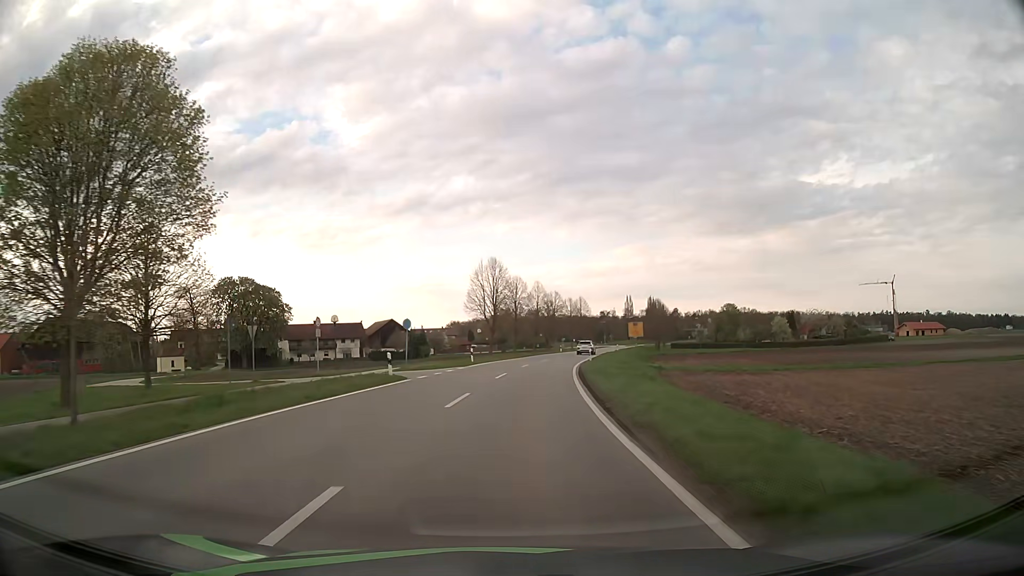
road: tertiary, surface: asphalt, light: Day
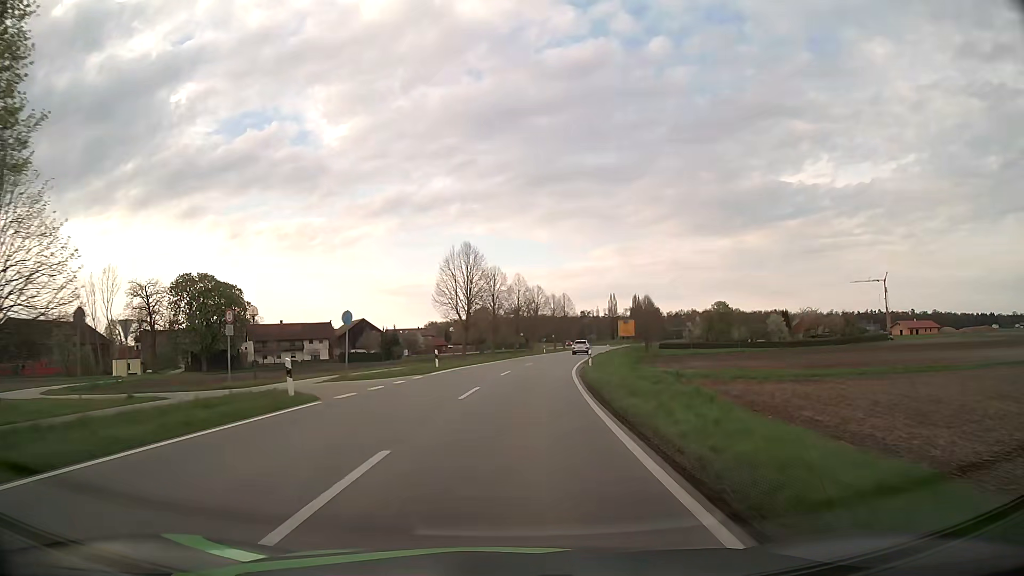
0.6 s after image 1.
(+0.2, +10.0) m; +2°
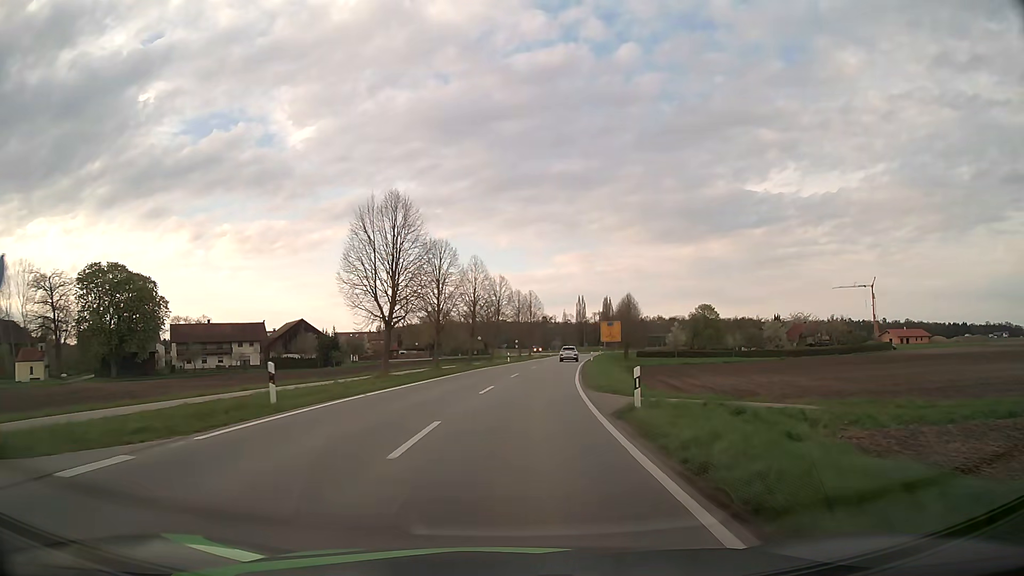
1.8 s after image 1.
(+0.6, +20.1) m; +3°
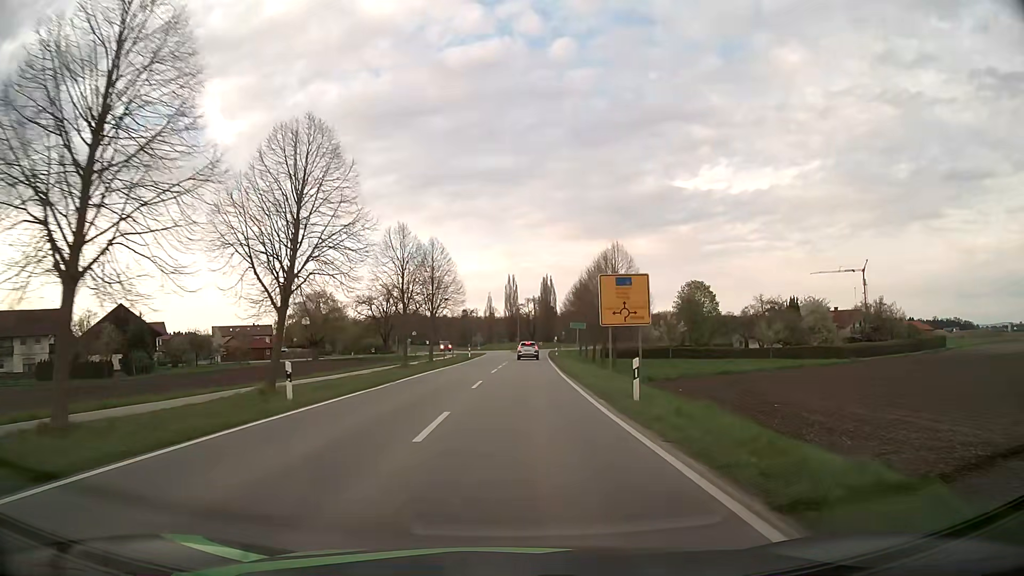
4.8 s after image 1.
(+3.4, +48.5) m; +7°
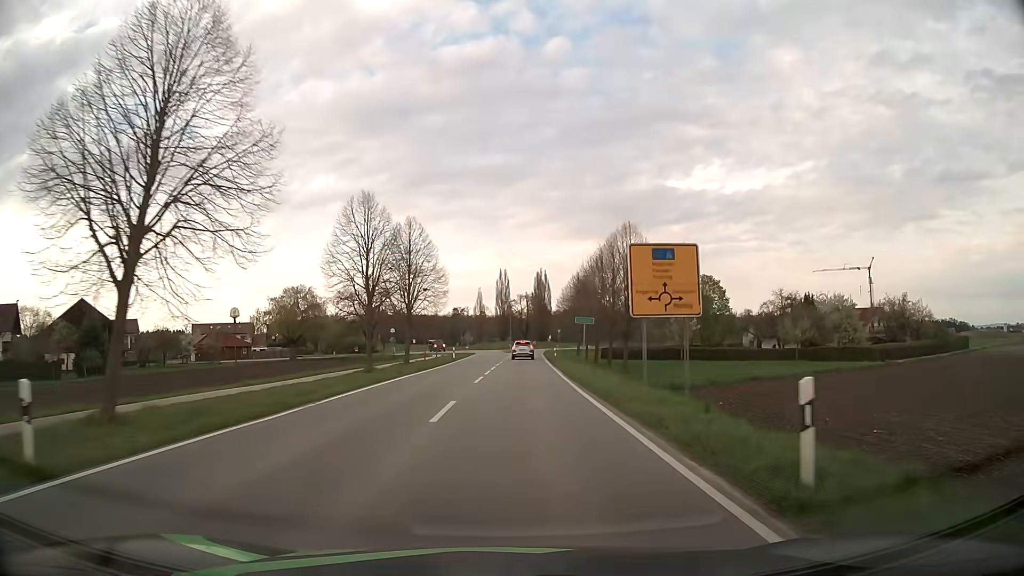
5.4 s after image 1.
(+0.1, +9.1) m; +1°
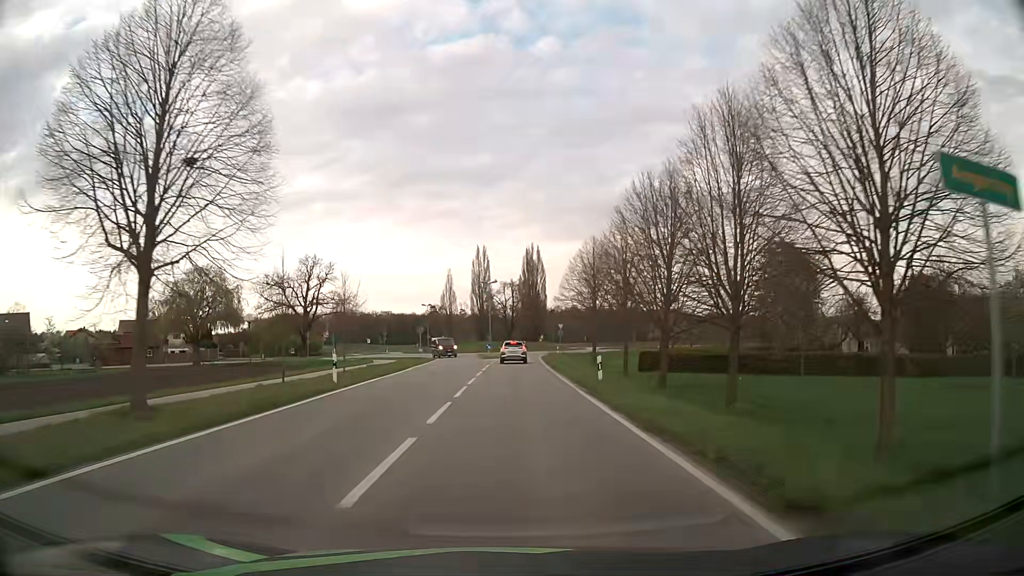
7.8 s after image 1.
(+0.5, +34.6) m; +2°
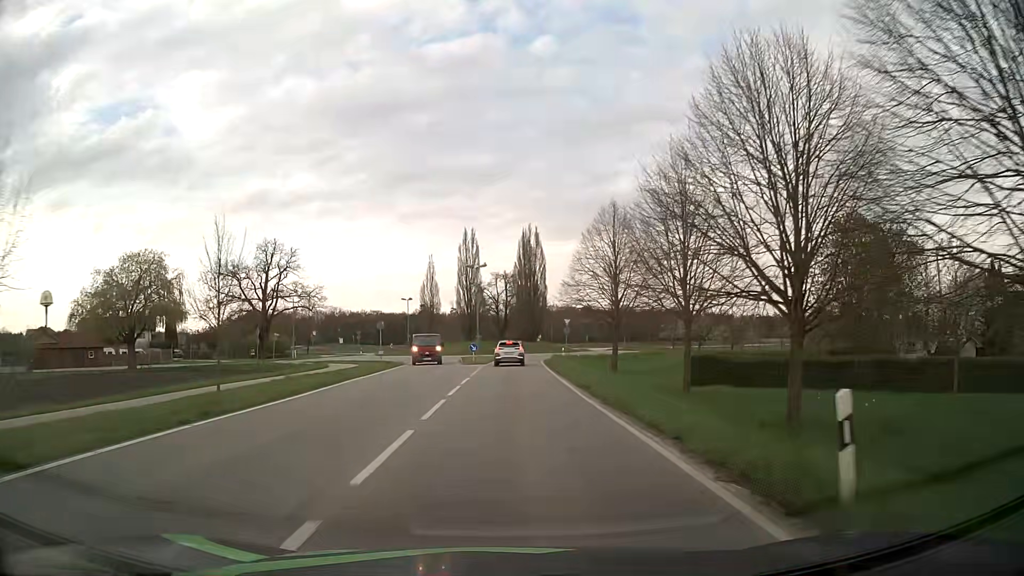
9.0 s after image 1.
(0.0, +16.0) m; 0°
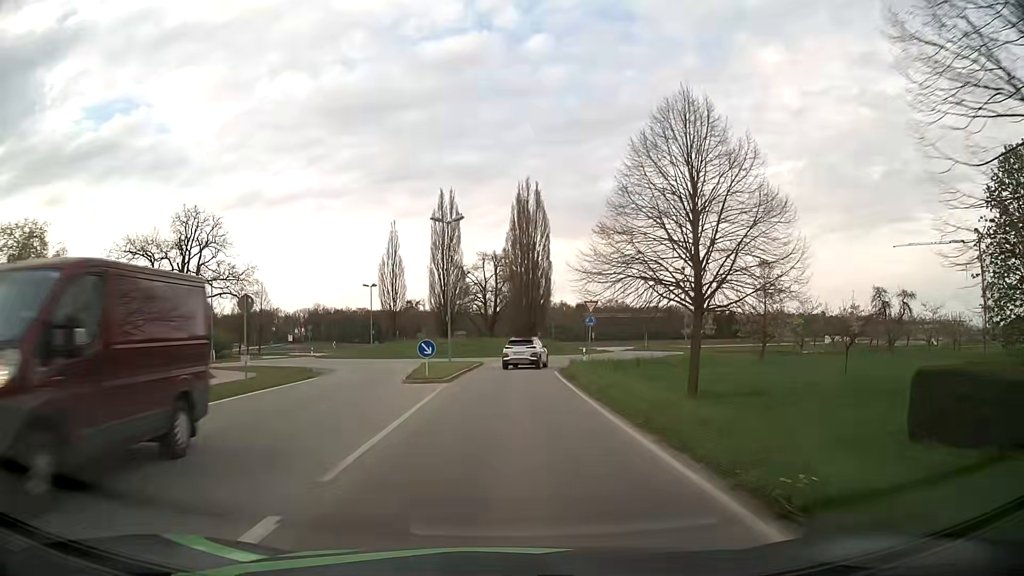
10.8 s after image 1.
(+0.1, +22.1) m; 0°
(0, +10) (0, +20) (0, +30) (+2, +40) (+7, +49) (+11, +57) (+11, +67) (+6, +75) (-3, +80) (-12, +85) m
